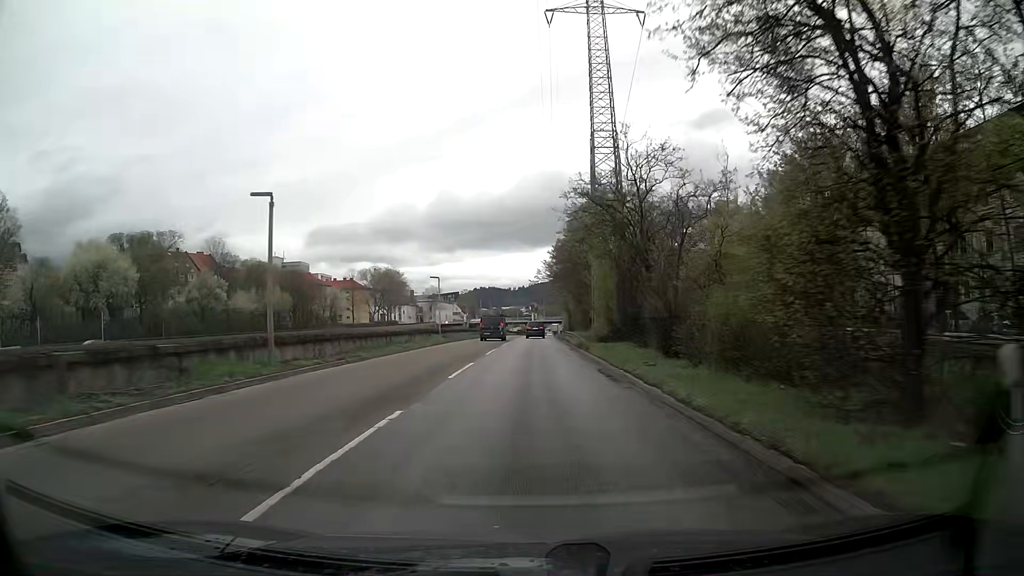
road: trunk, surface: asphalt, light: Day
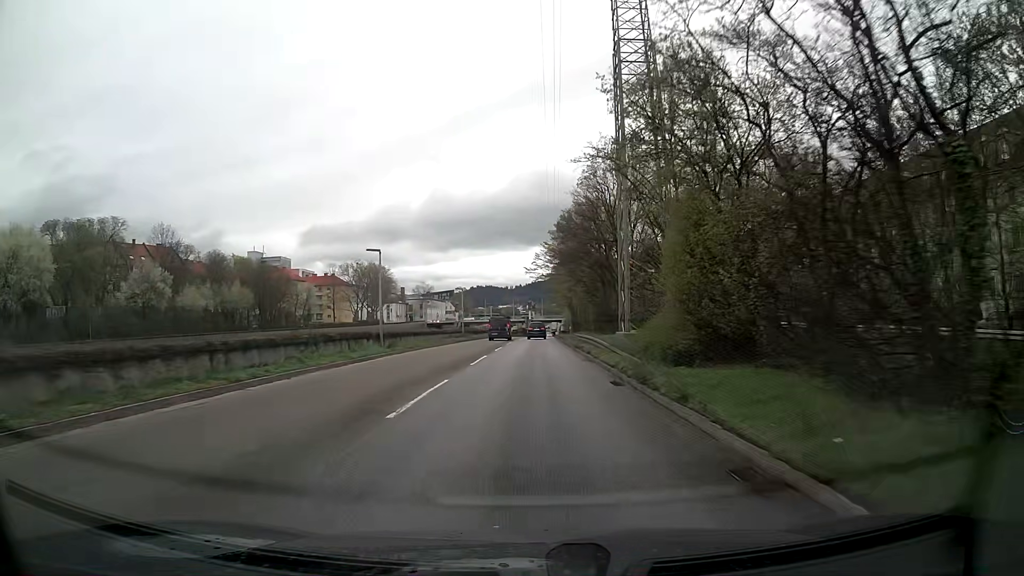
(0.0, +18.6) m; 0°
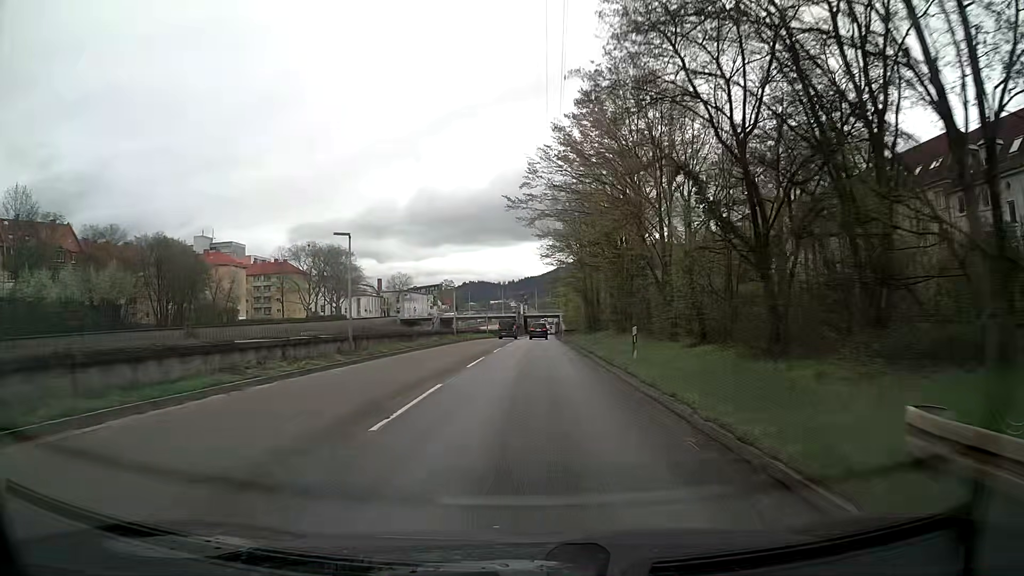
(+0.2, +37.5) m; +1°
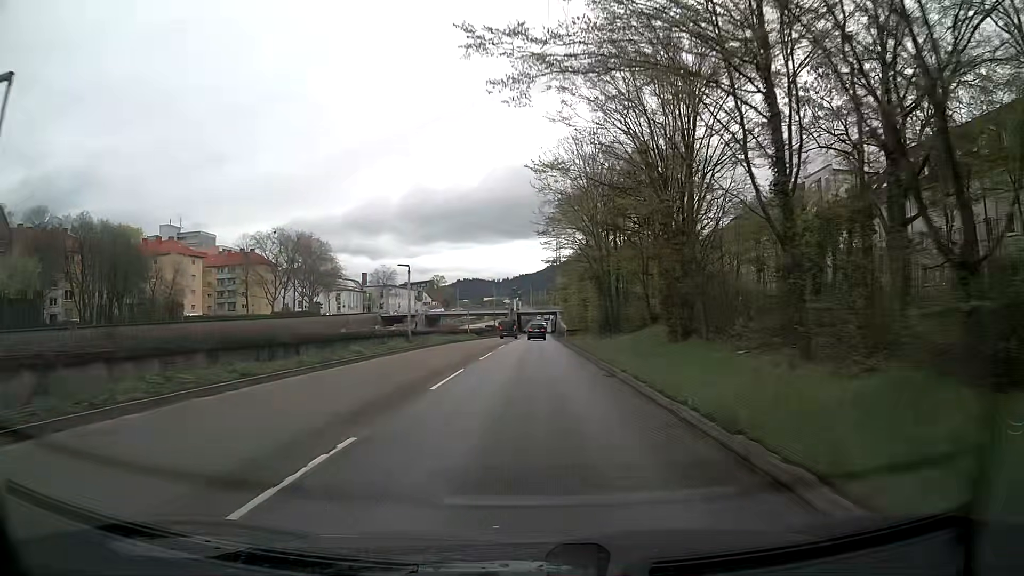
(0.0, +18.8) m; 0°
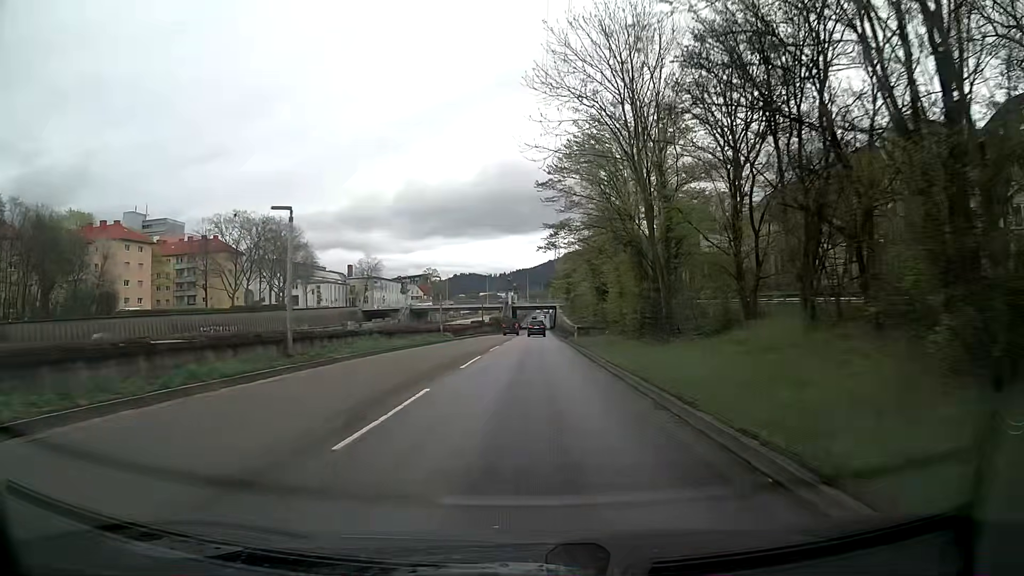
(+0.1, +18.6) m; 0°
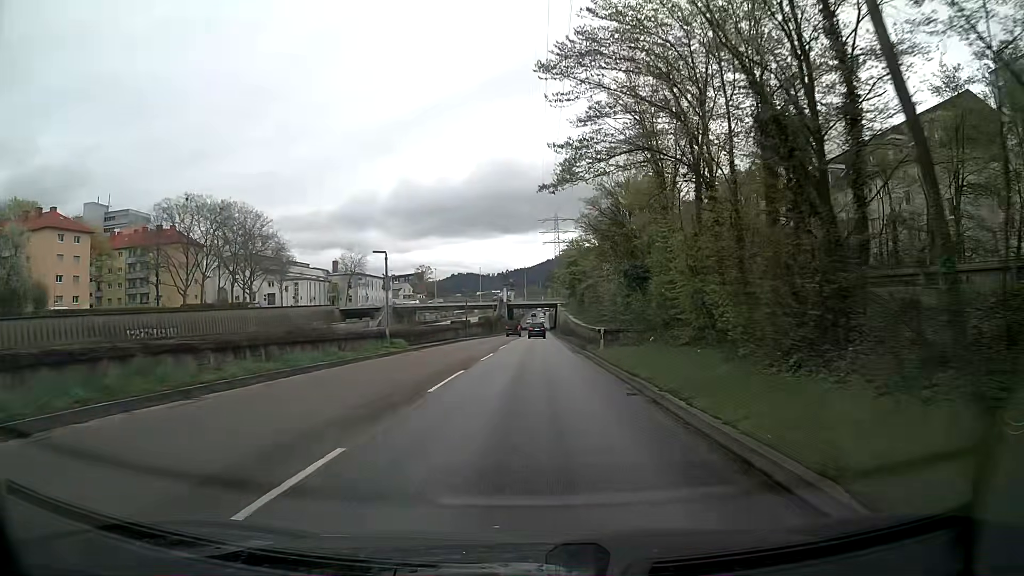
(+0.1, +18.2) m; 0°
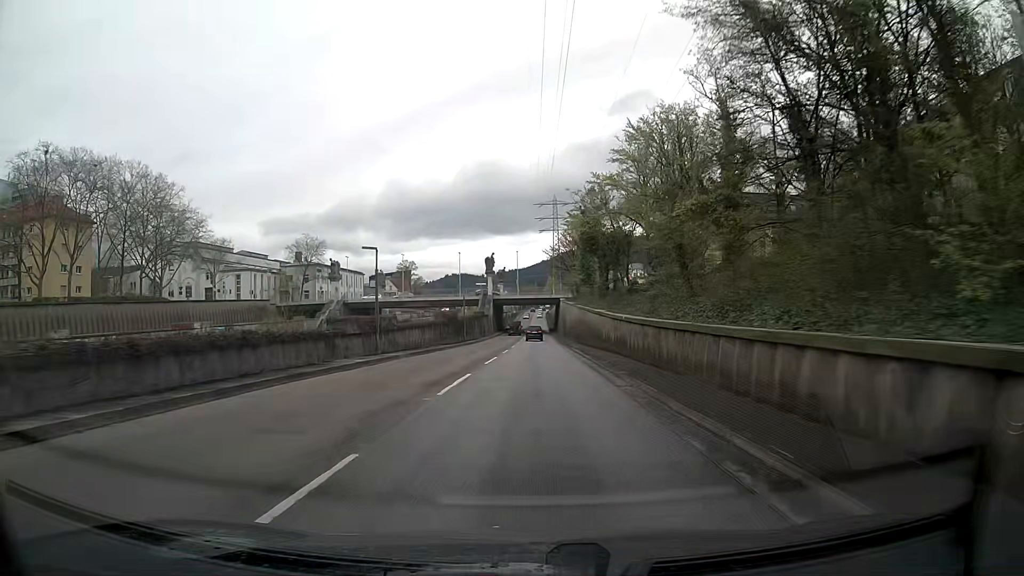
(+0.2, +36.1) m; +1°
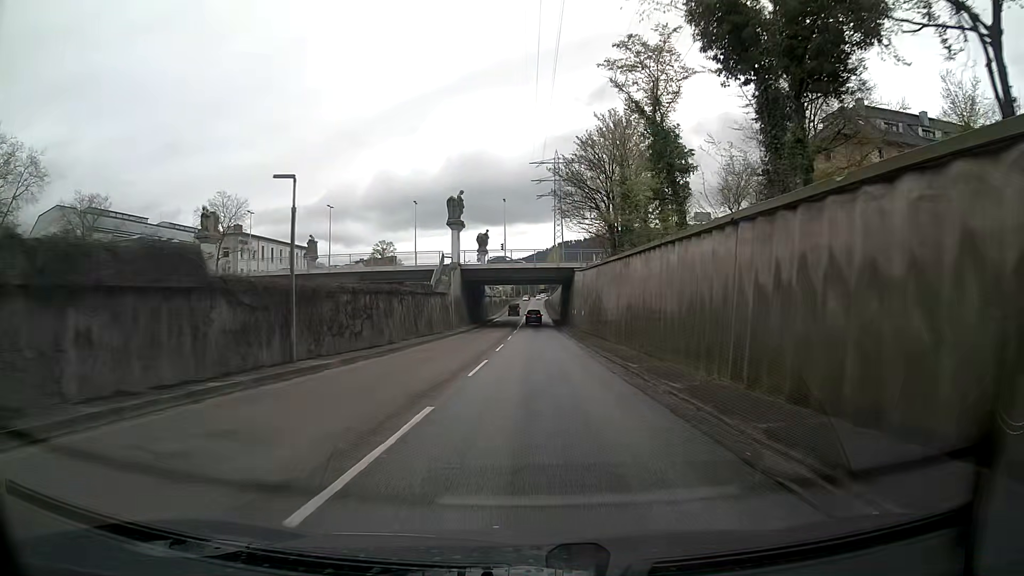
(0.0, +45.0) m; 0°
(0, +10) (0, +20) (0, +30) (+1, +40) (+1, +50) (+1, +60) (+1, +70) (+1, +80) (0, +90) (0, +100) m
